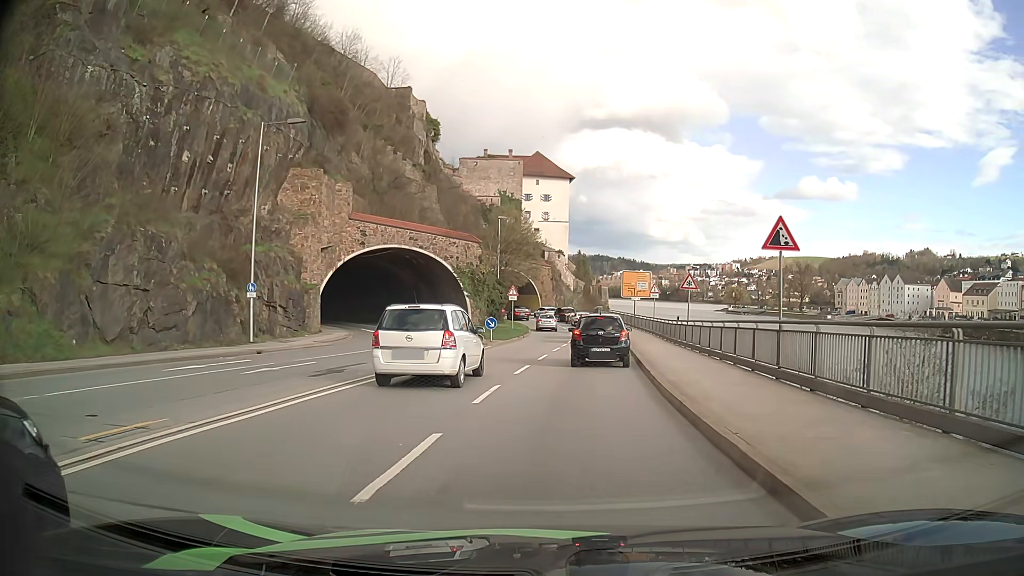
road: primary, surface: asphalt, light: Day
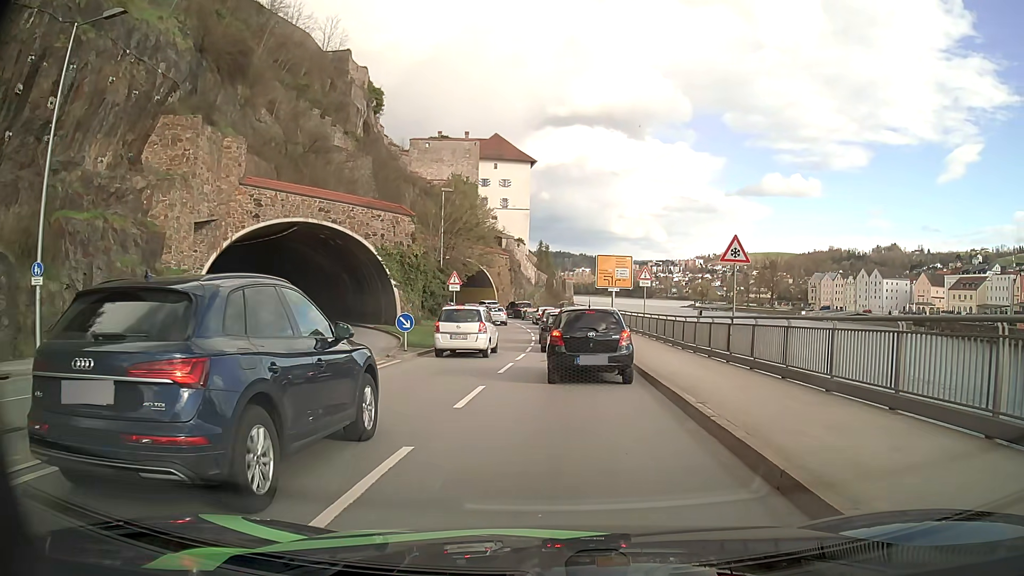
(+0.3, +12.7) m; +3°
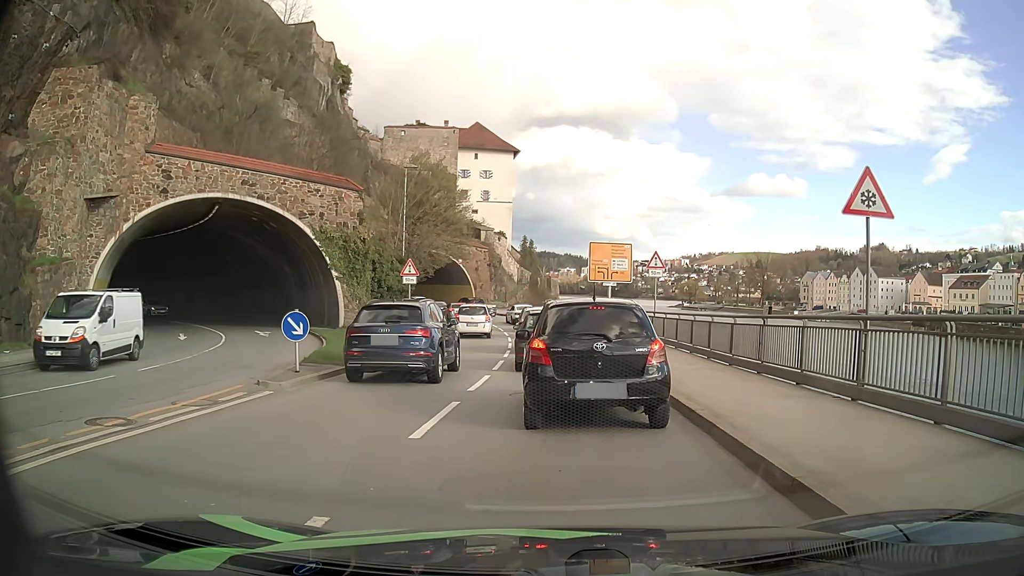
(+0.2, +8.3) m; +1°
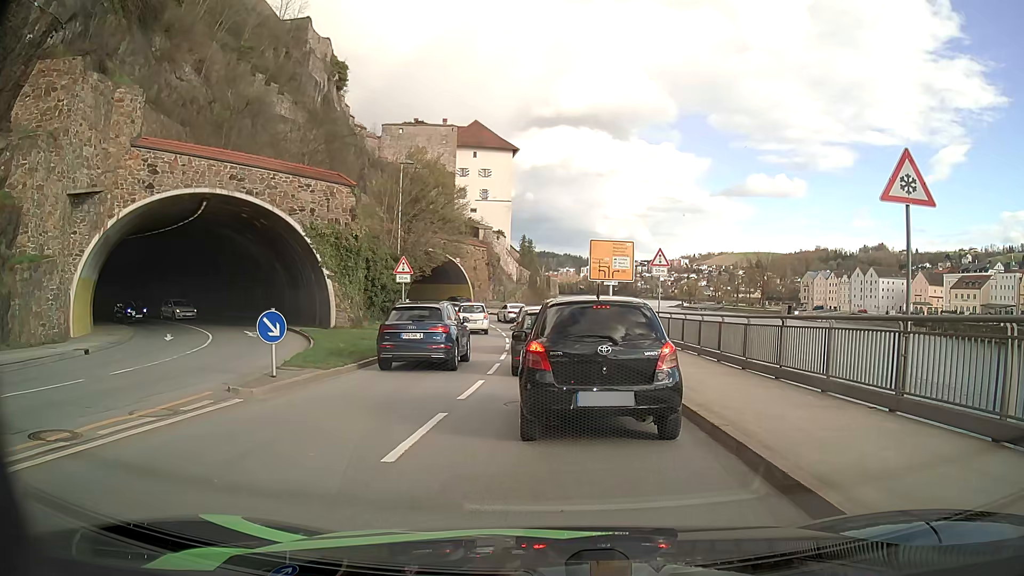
(0.0, +1.1) m; -1°
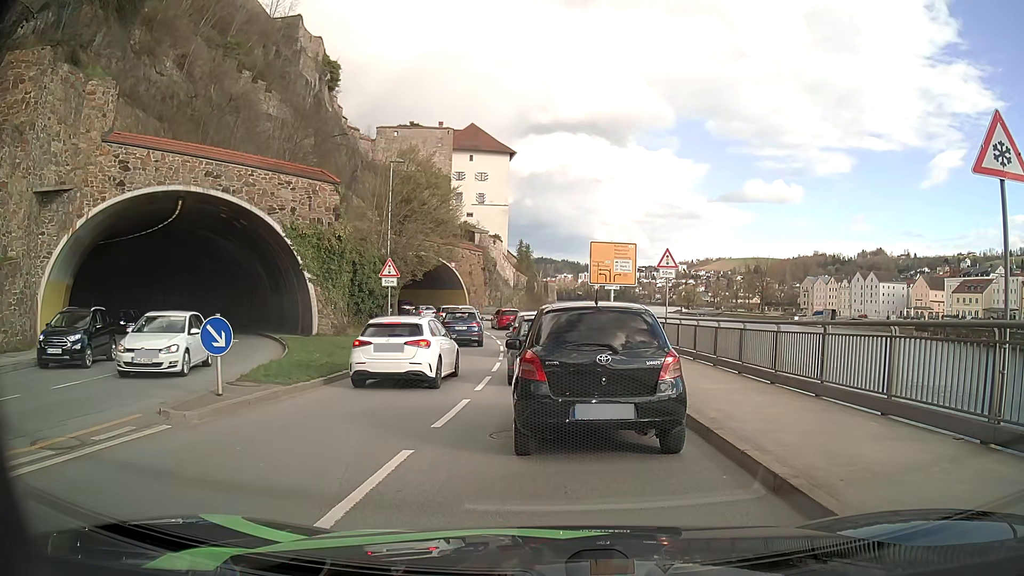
(0.0, +2.1) m; 0°
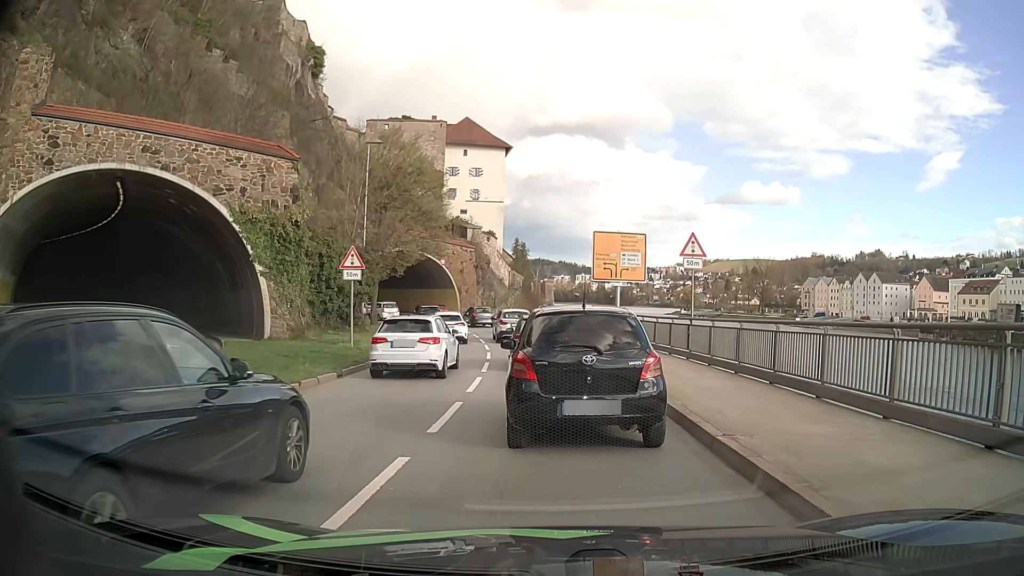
(+0.1, +5.0) m; +2°
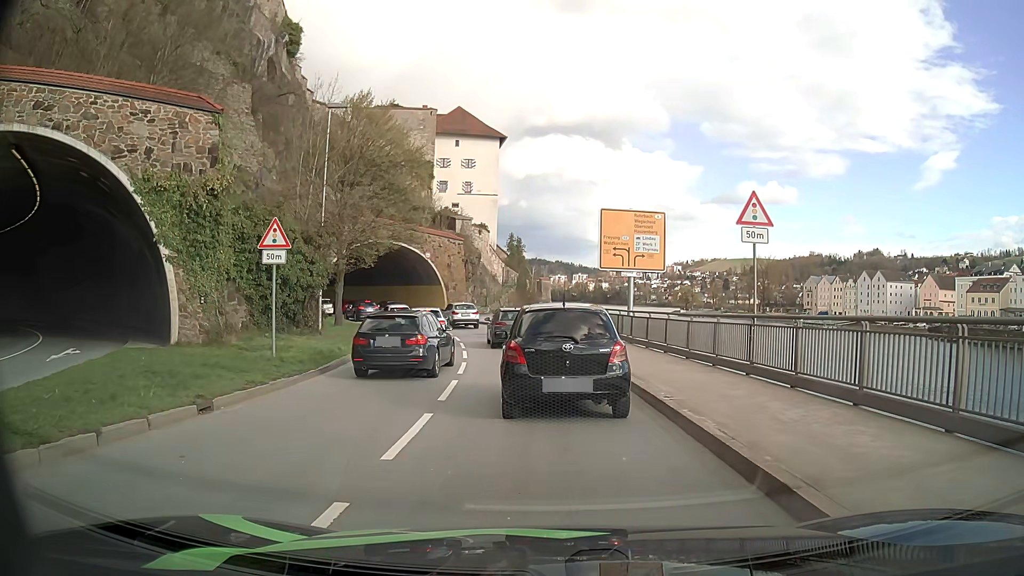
(-0.1, +6.6) m; 0°
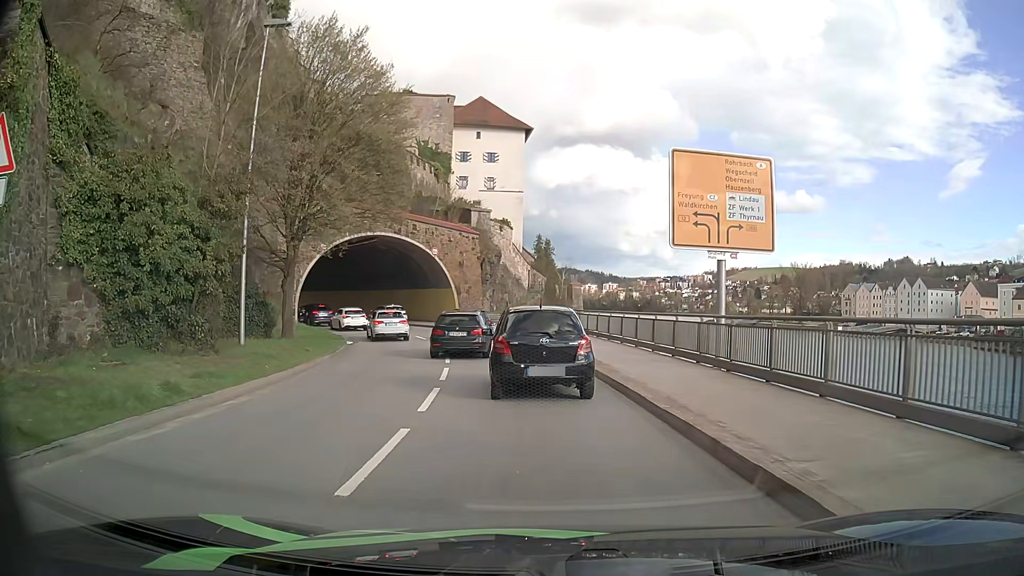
(-0.3, +10.7) m; -4°
(0, +10) (-1, +20) (-3, +30) (-6, +39) (-11, +48) (-17, +56) (-23, +64) (-30, +71) (-38, +77) (-47, +81) m
